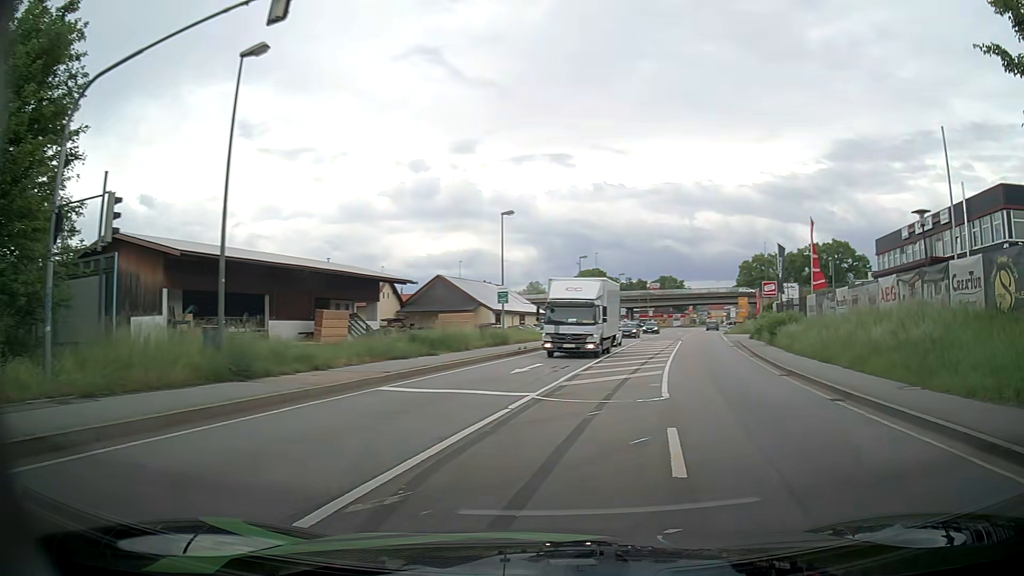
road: primary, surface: asphalt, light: Day
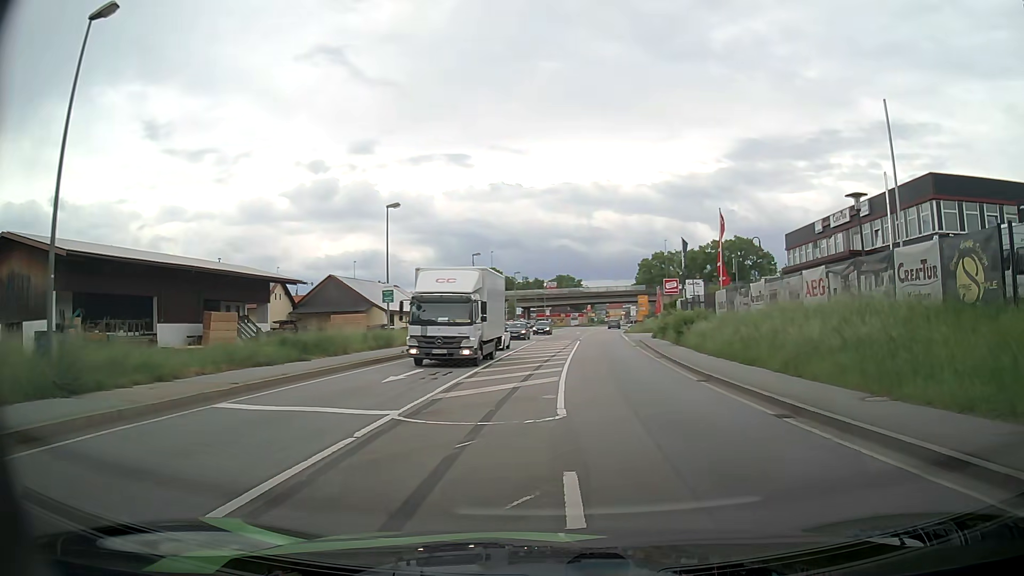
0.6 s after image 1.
(+0.3, +2.8) m; +10°
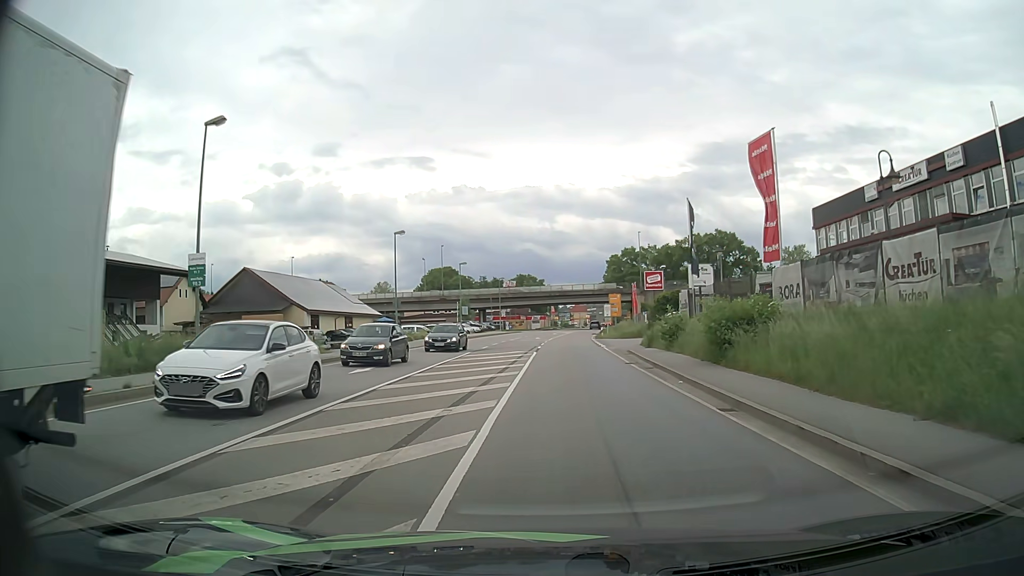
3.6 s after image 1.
(+0.6, +17.7) m; +2°
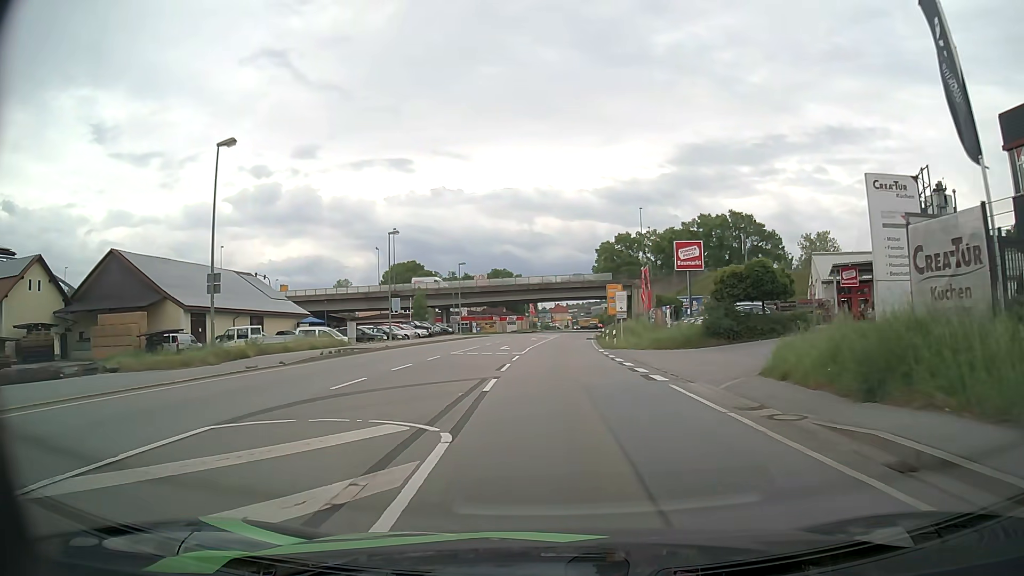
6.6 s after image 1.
(+0.3, +26.4) m; +2°
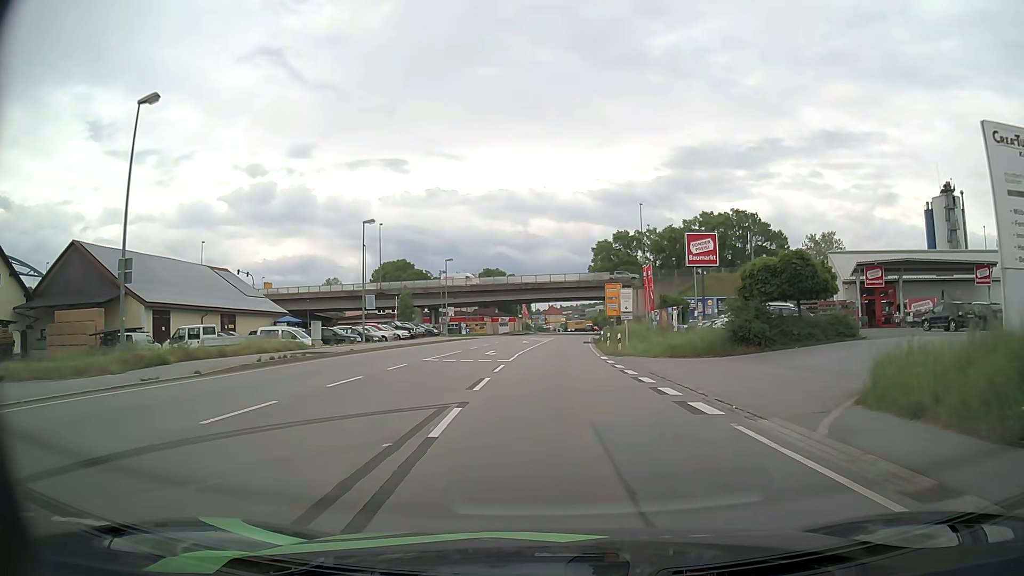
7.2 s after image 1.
(0.0, +5.6) m; +1°
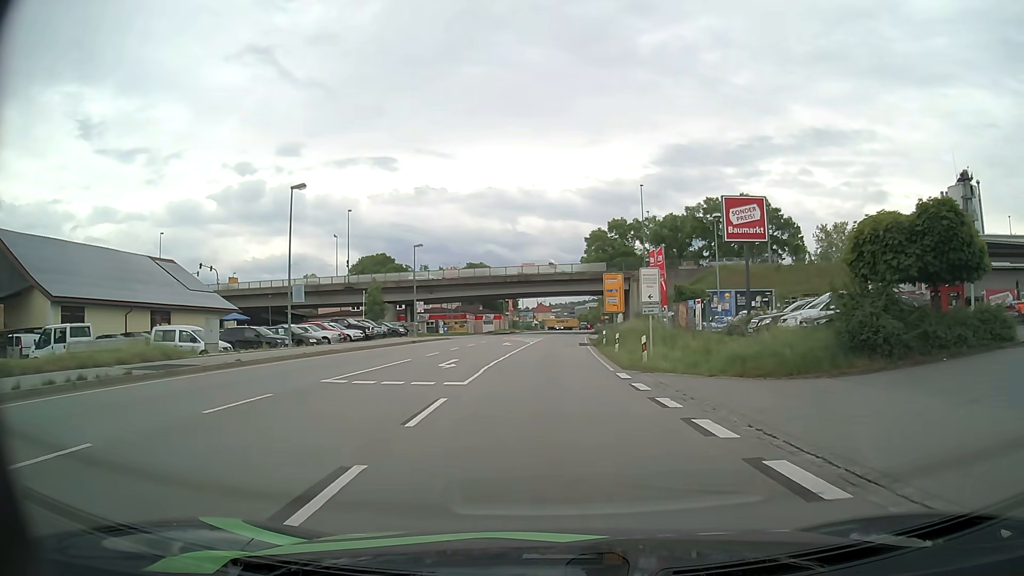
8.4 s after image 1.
(+0.1, +11.2) m; +1°
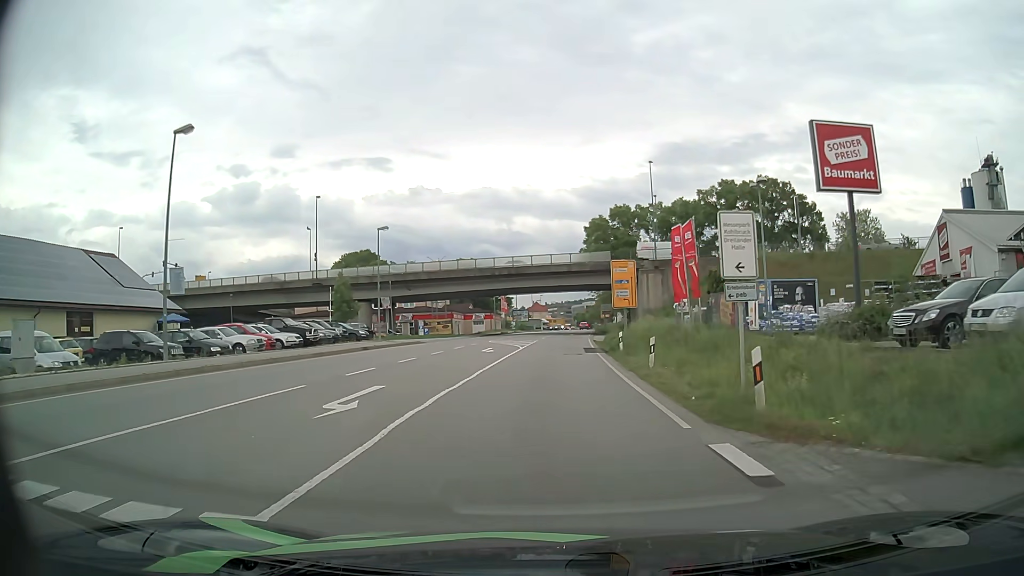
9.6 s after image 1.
(+0.1, +11.2) m; 0°
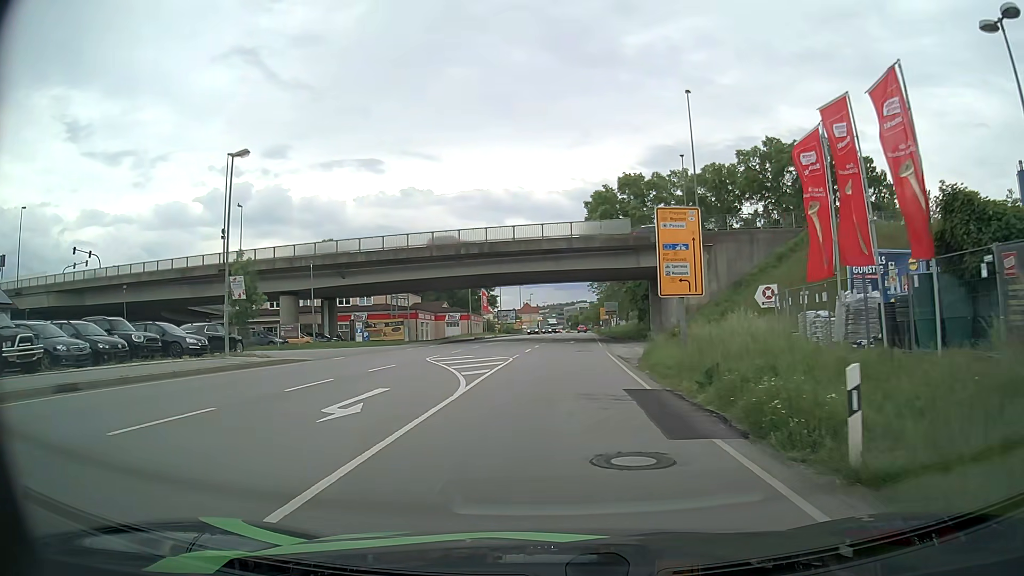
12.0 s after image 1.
(+0.1, +22.6) m; +1°
(0, +10) (0, +20) (+1, +30) (+1, +40) (+2, +50) (+2, +60) (+3, +70) (+3, +80) (+4, +90) (+5, +100) m
